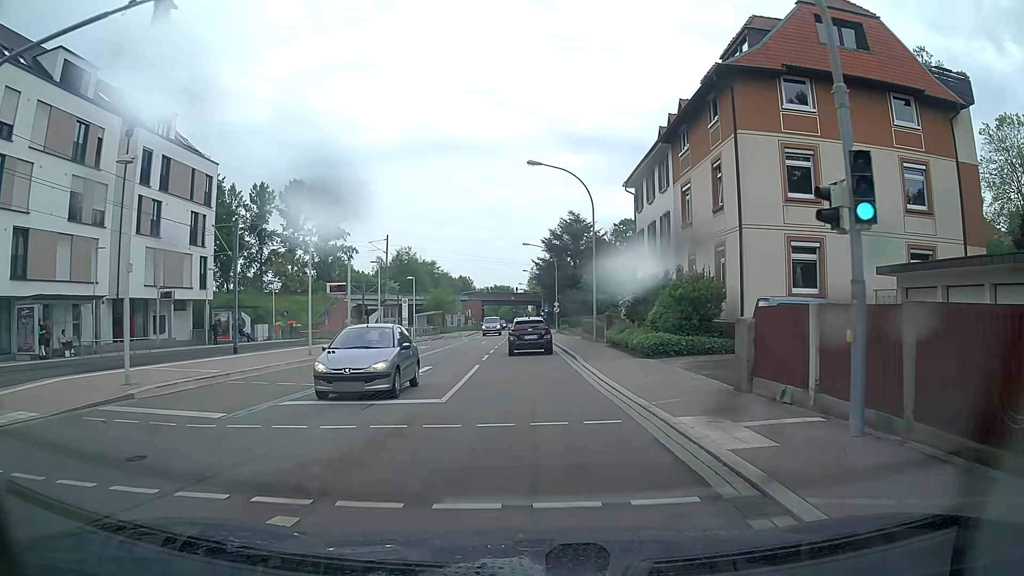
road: tertiary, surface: asphalt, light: Day
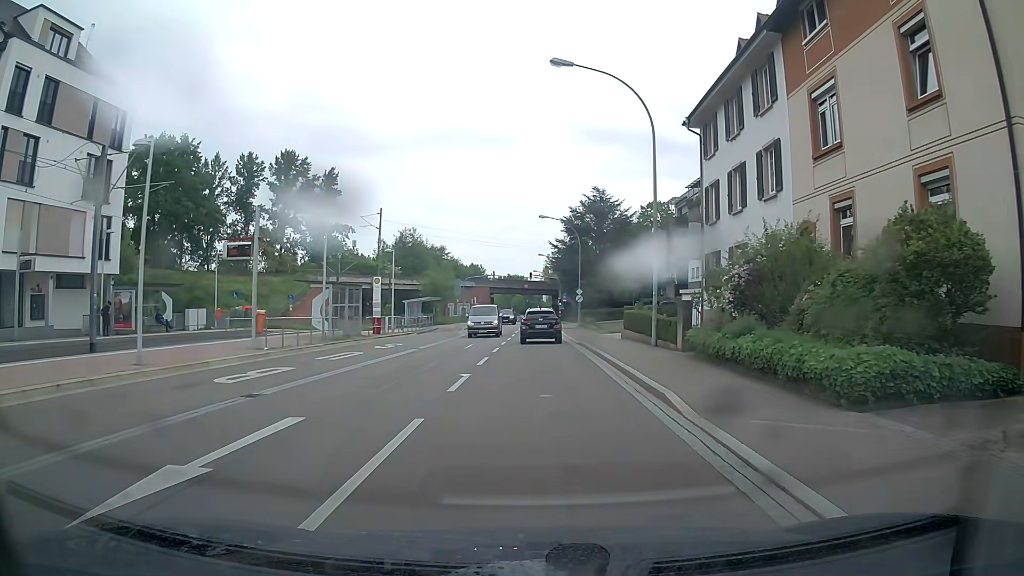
(-0.1, +14.0) m; -1°
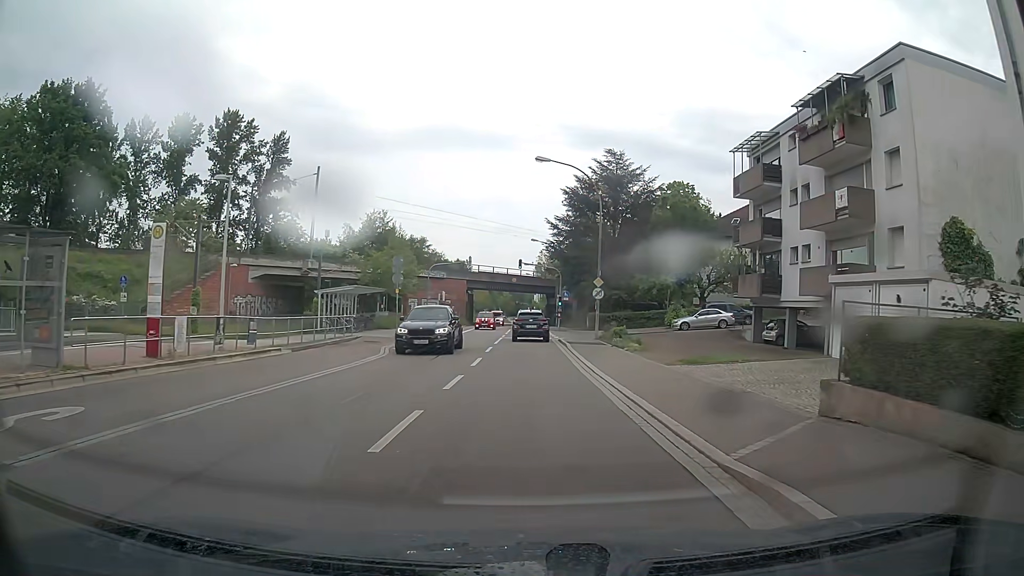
(+0.1, +23.0) m; 0°
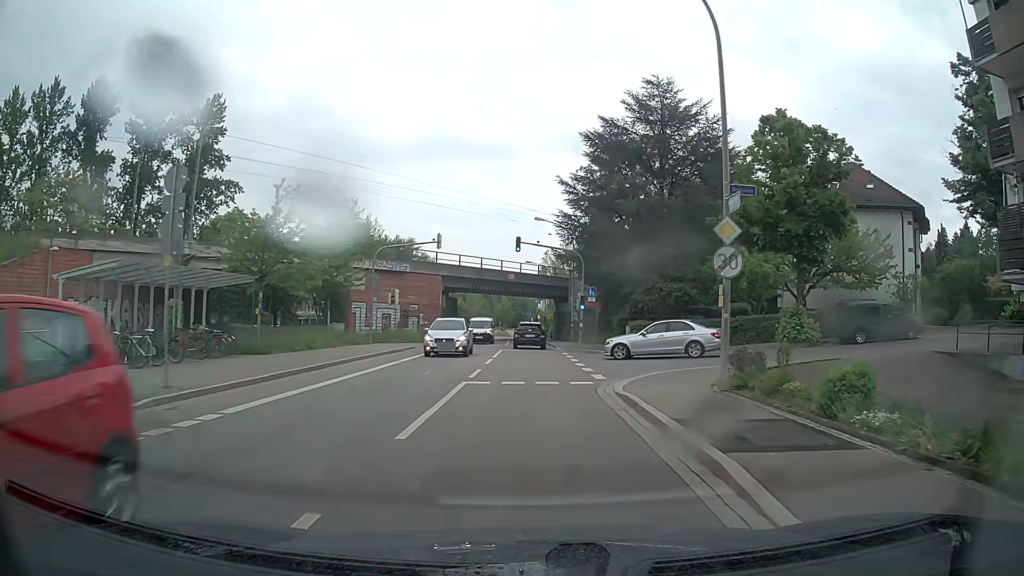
(+0.3, +23.2) m; 0°
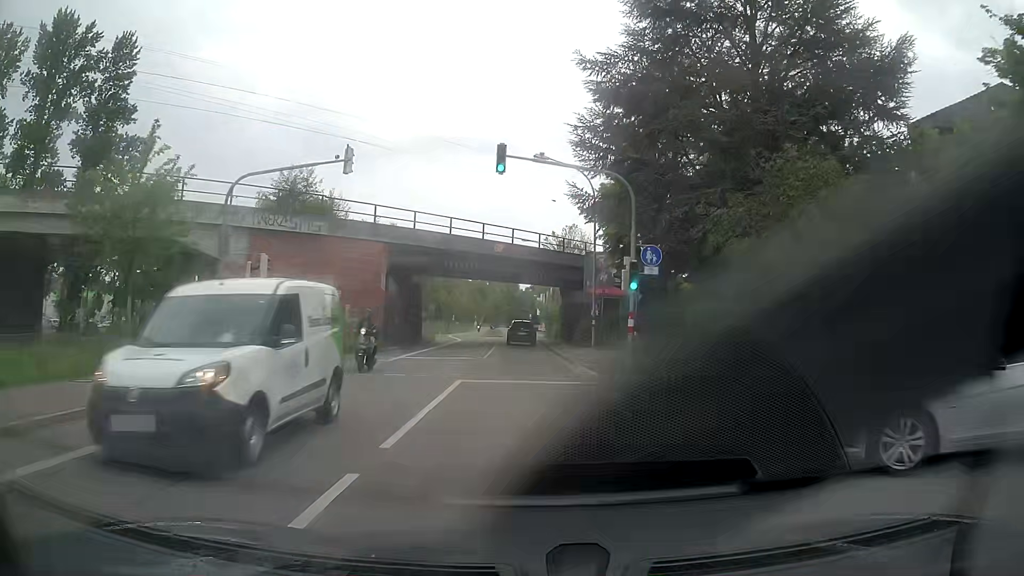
(+0.3, +20.1) m; +1°
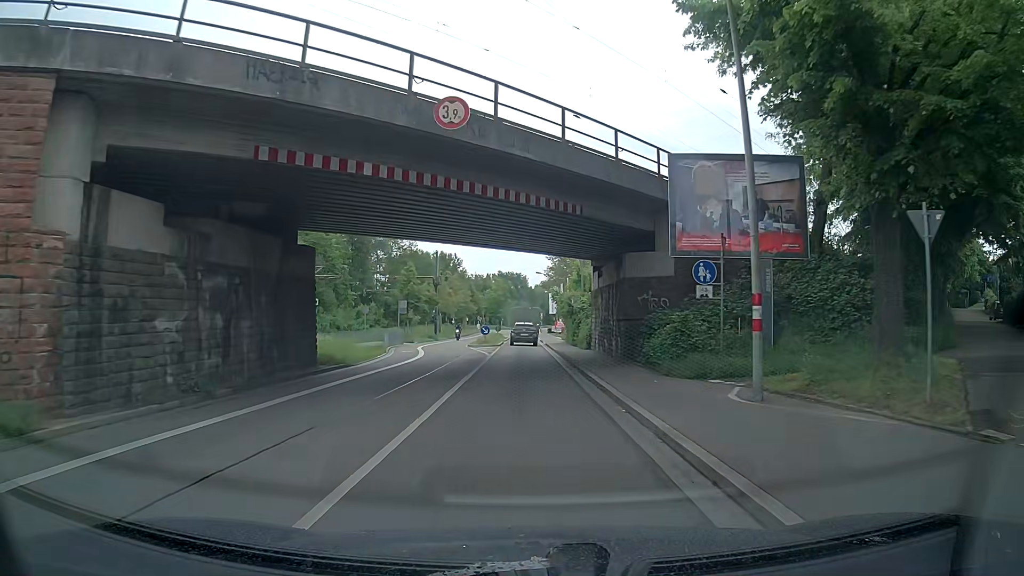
(-0.3, +24.4) m; -2°
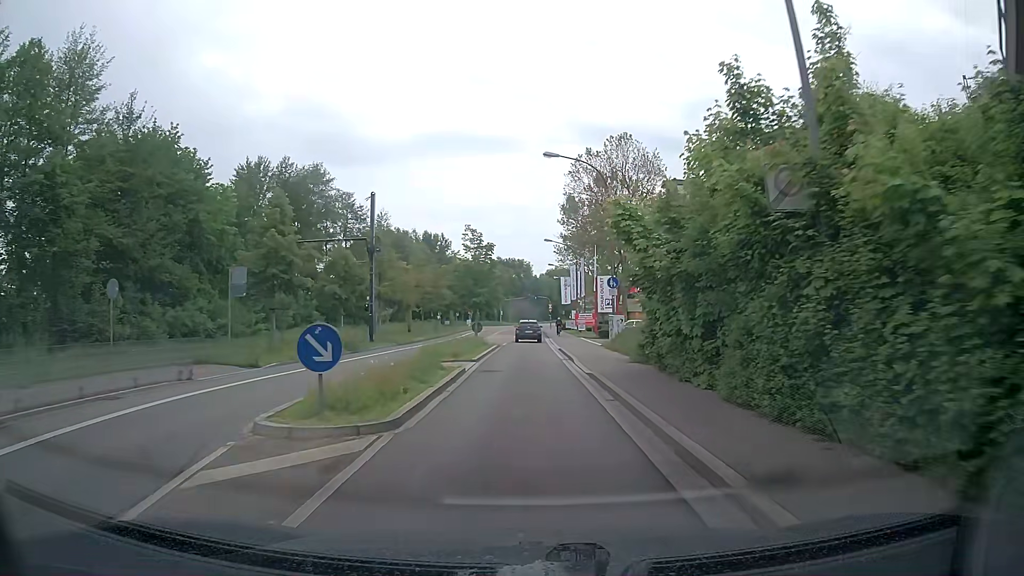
(-0.8, +34.6) m; -4°
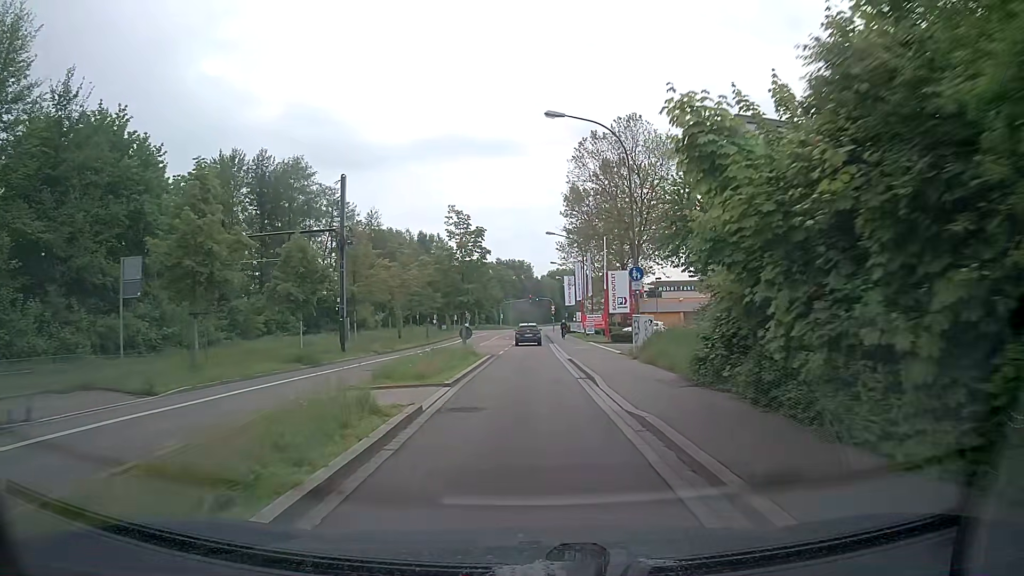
(+0.4, +7.4) m; +4°
(0, +10) (0, +20) (0, +30) (0, +40) (0, +50) (0, +60) (0, +70) (0, +80) (0, +90) (0, +100) m
